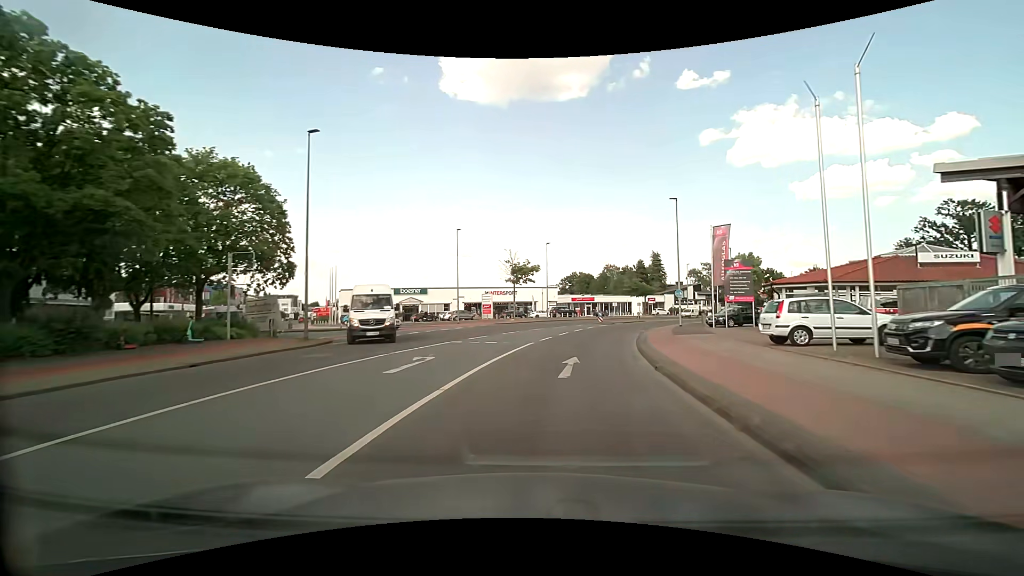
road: tertiary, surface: asphalt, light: Day
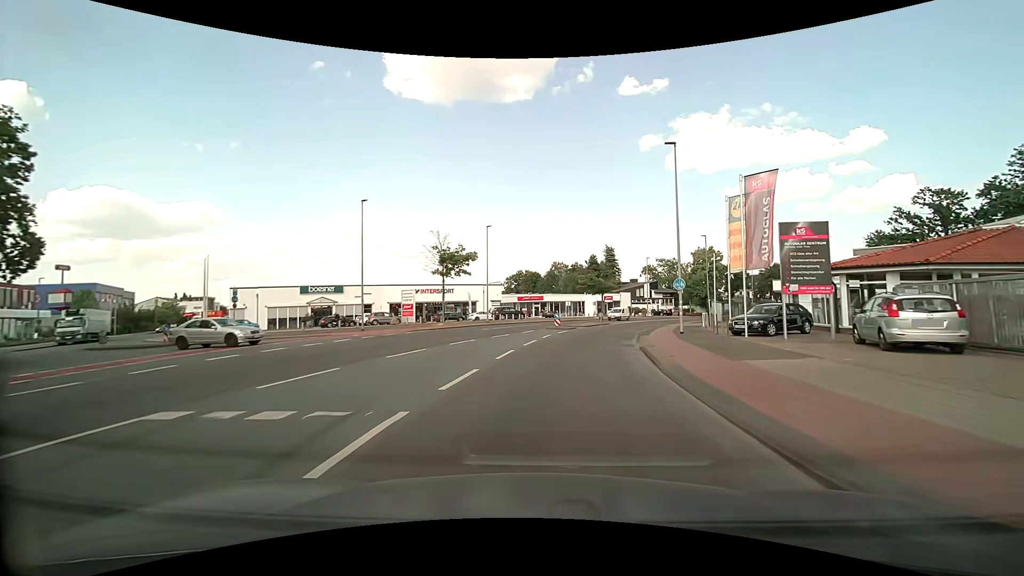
(+0.7, +14.3) m; +6°
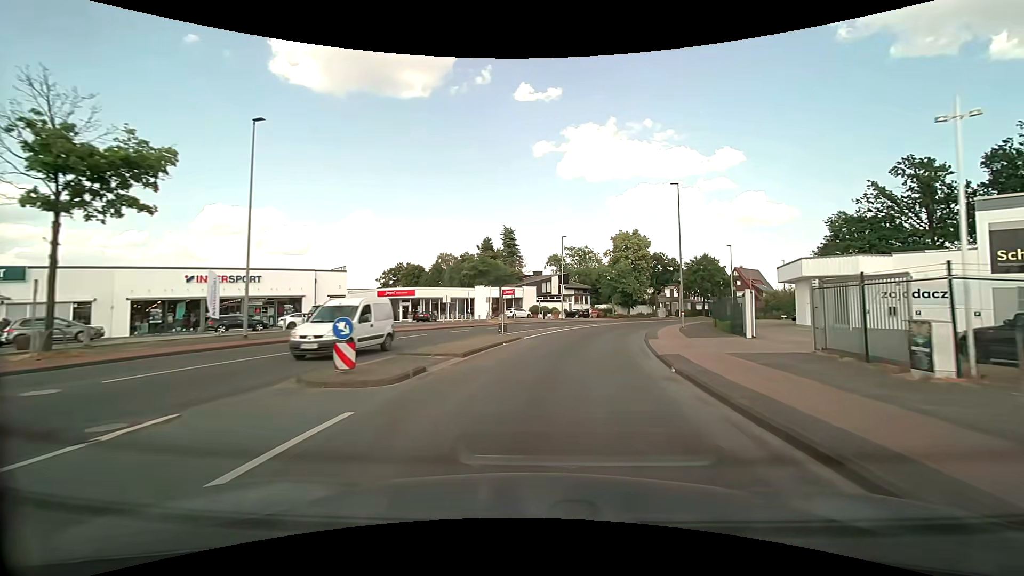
(+2.8, +28.3) m; +13°
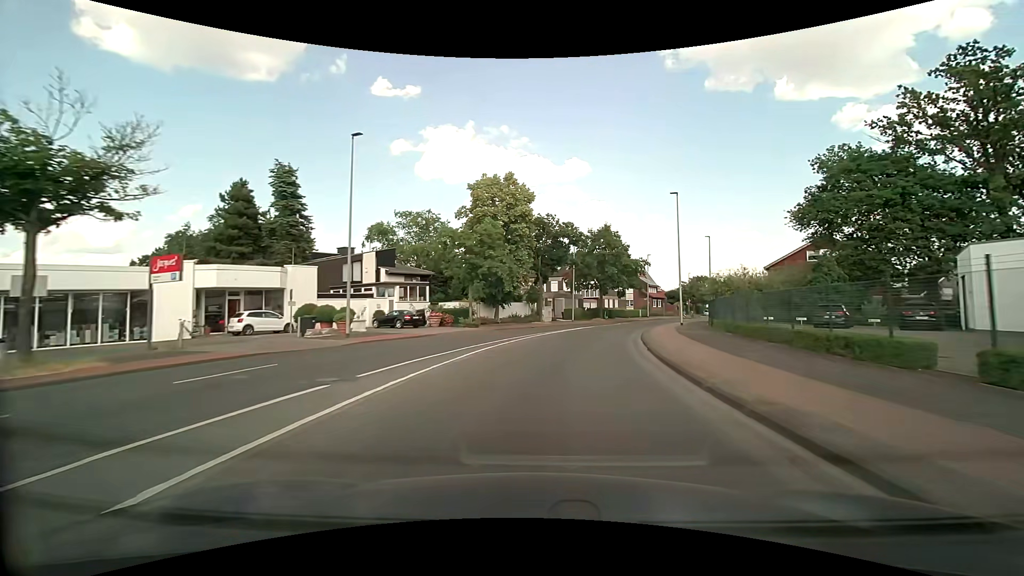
(+4.5, +35.6) m; +15°
(0, +10) (+2, +20) (+4, +30) (+7, +39) (+10, +49) (+14, +58) (+19, +67) (+24, +75) (+28, +84) (+33, +93) m
